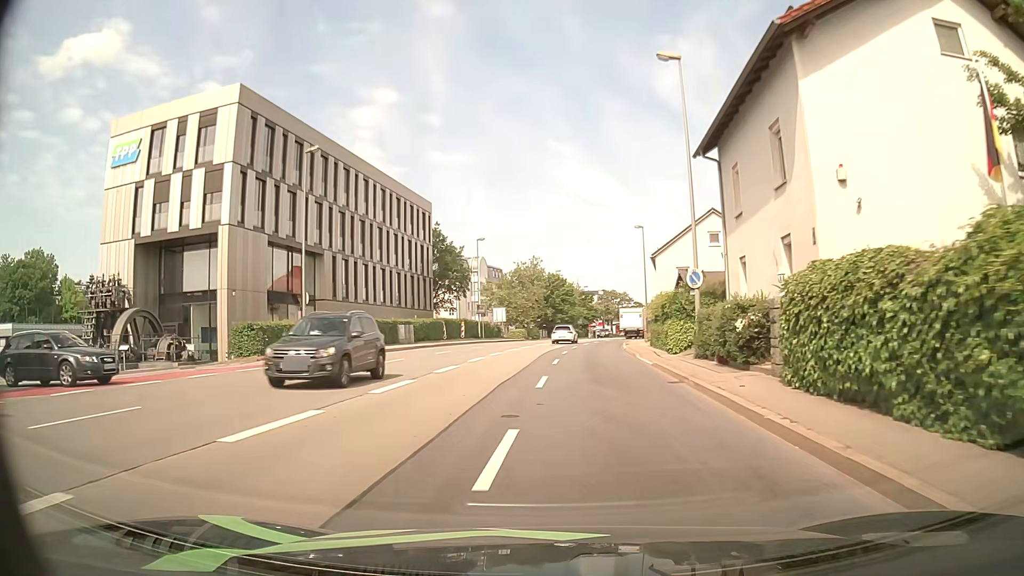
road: primary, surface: asphalt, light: Day
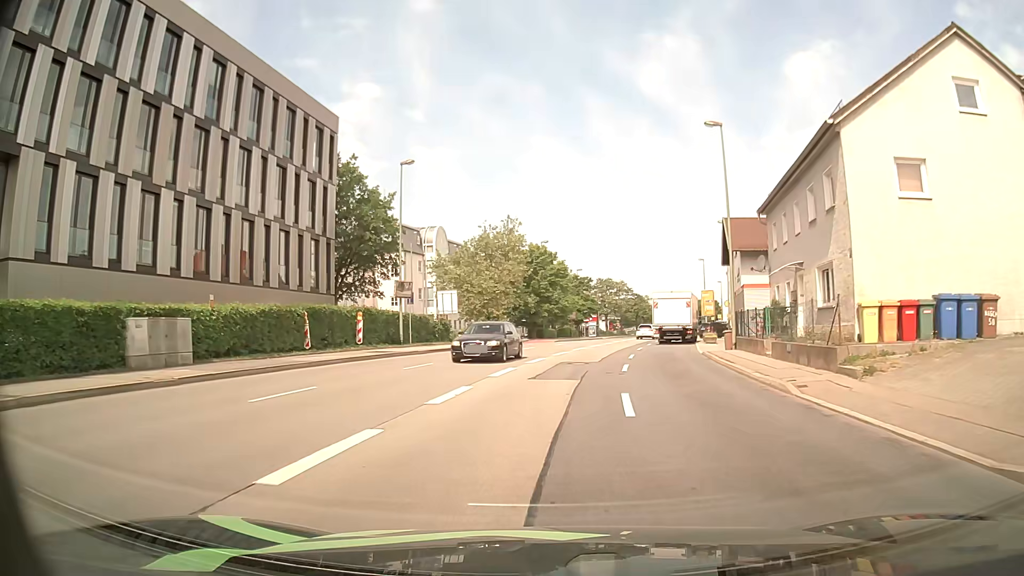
(+0.1, +31.6) m; +2°
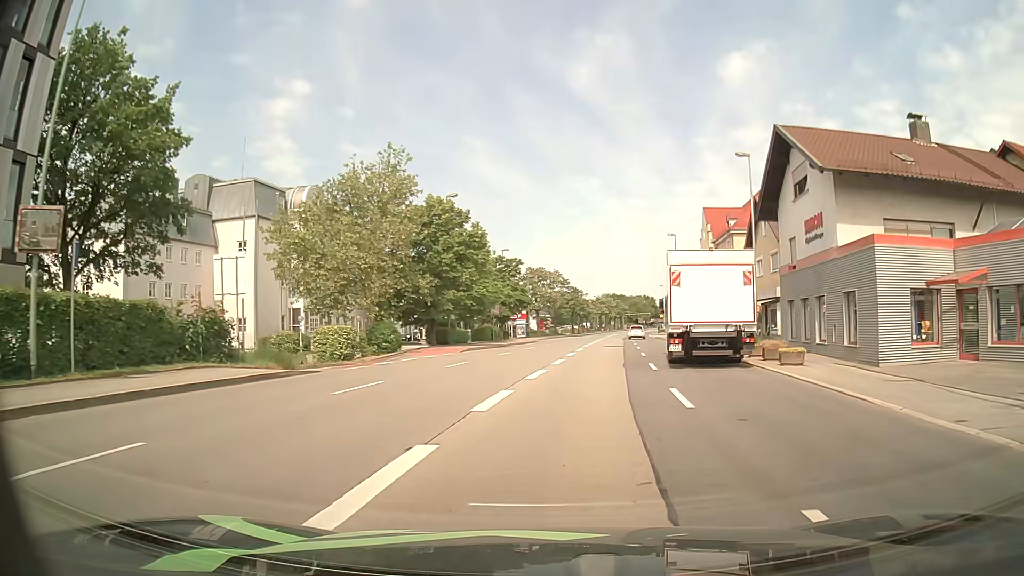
(+1.1, +24.8) m; +7°
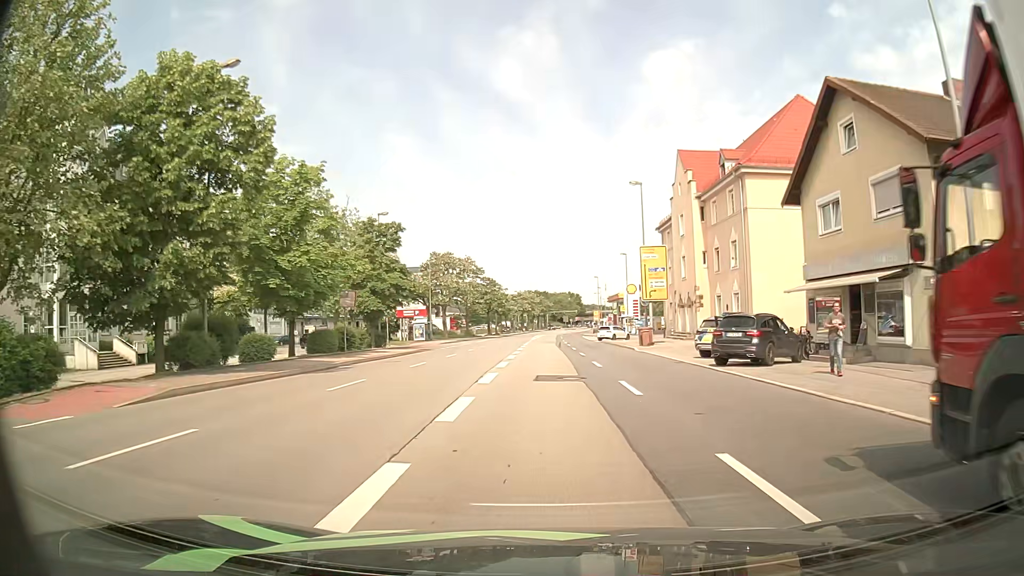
(+1.4, +24.9) m; +7°
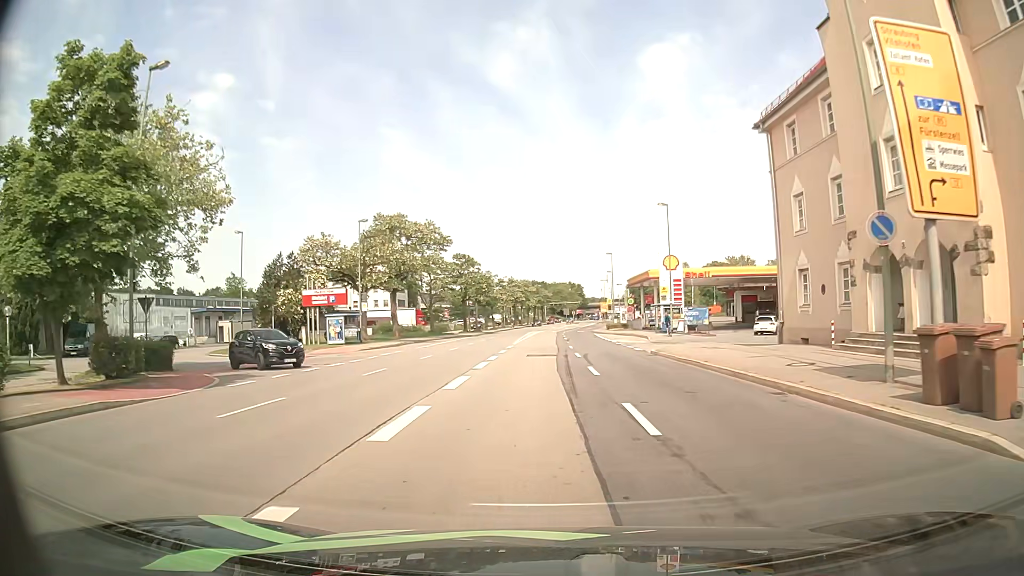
(0.0, +31.7) m; 0°
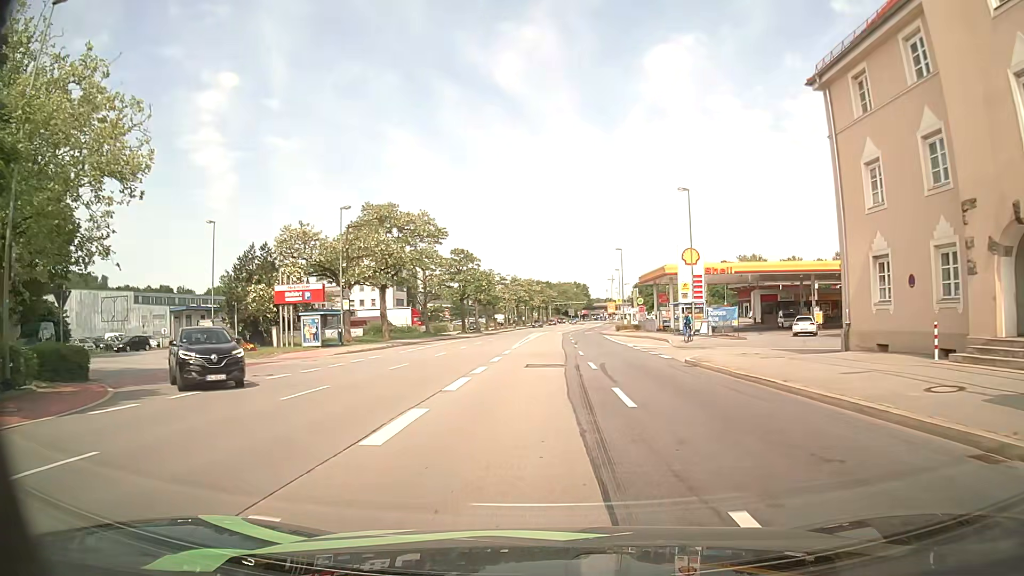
(0.0, +6.4) m; 0°
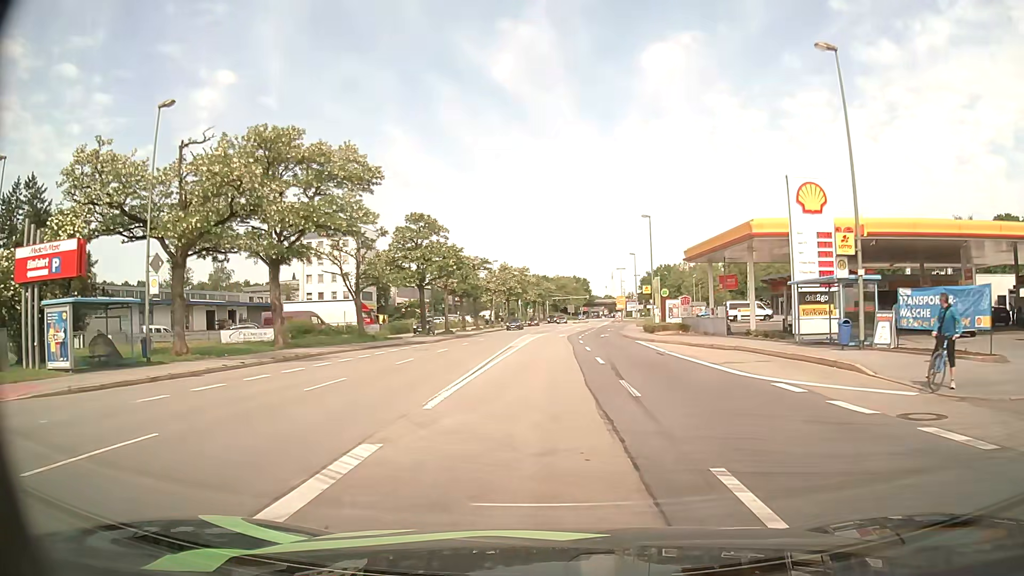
(-0.2, +25.6) m; 0°
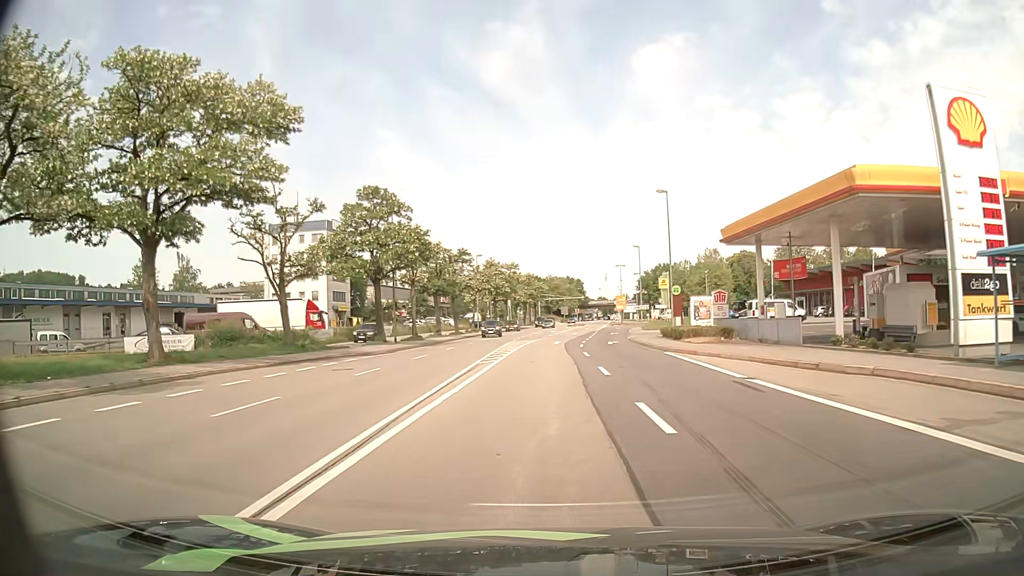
(+0.1, +12.7) m; +1°
(0, +10) (0, +20) (0, +30) (+1, +40) (+1, +50) (+2, +60) (+3, +70) (+4, +80) (+5, +90) (+6, +100) m
